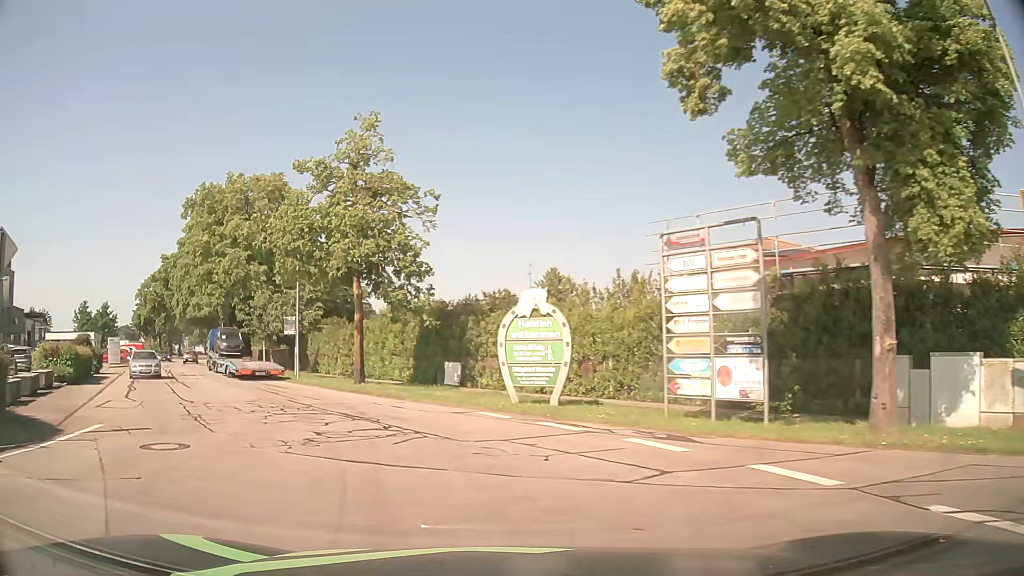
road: primary_link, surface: asphalt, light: Day
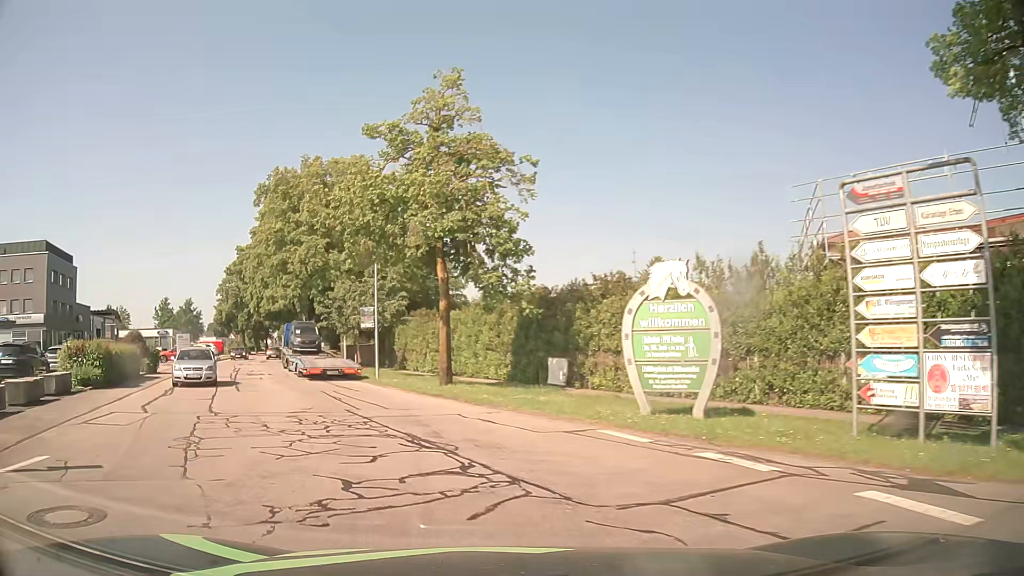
(-0.3, +4.6) m; -7°
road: unclassified
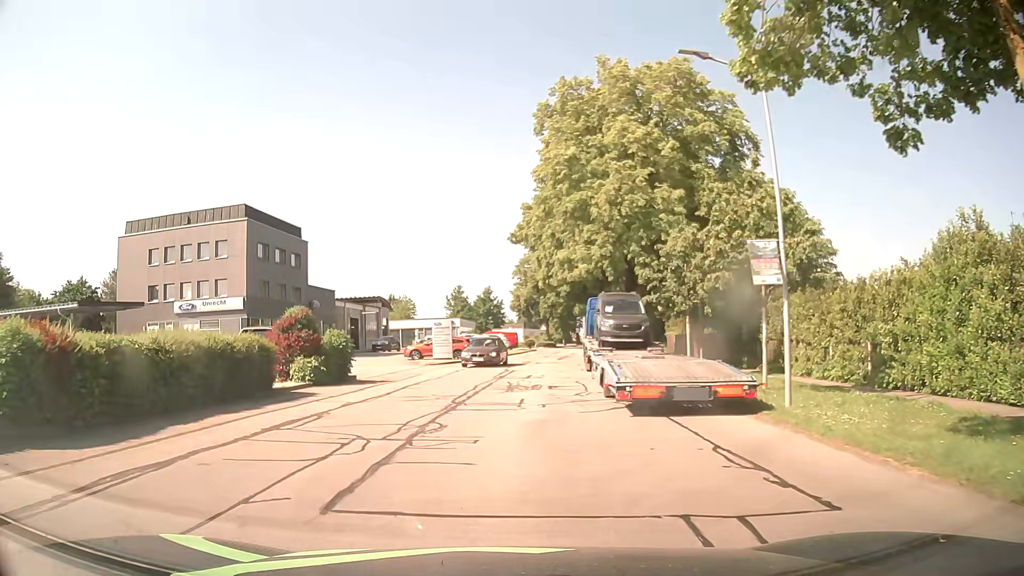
(-4.5, +16.8) m; -28°
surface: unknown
(0, +10) (0, +20) (+1, +30) (+2, +40) (+3, +50) (+5, +60) (+7, +70) (+8, +79) (+10, +89) (+13, +99) m
